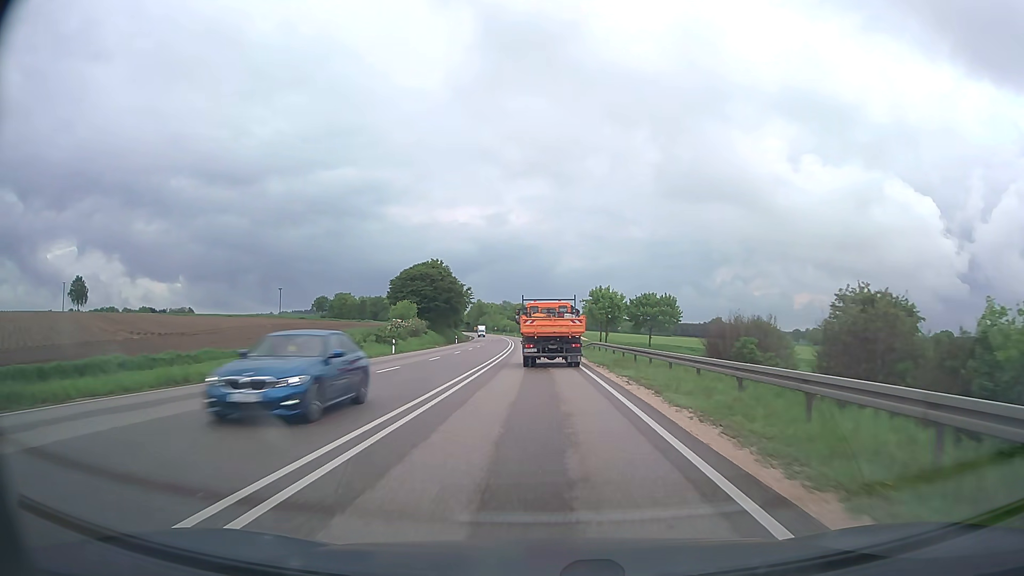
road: primary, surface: asphalt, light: Day
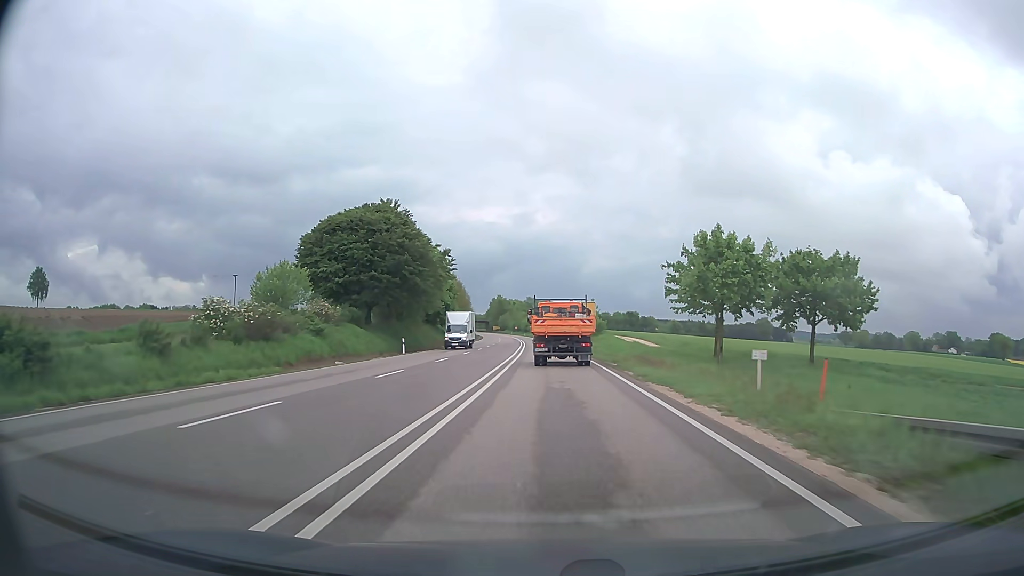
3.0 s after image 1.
(-0.8, +51.5) m; -2°
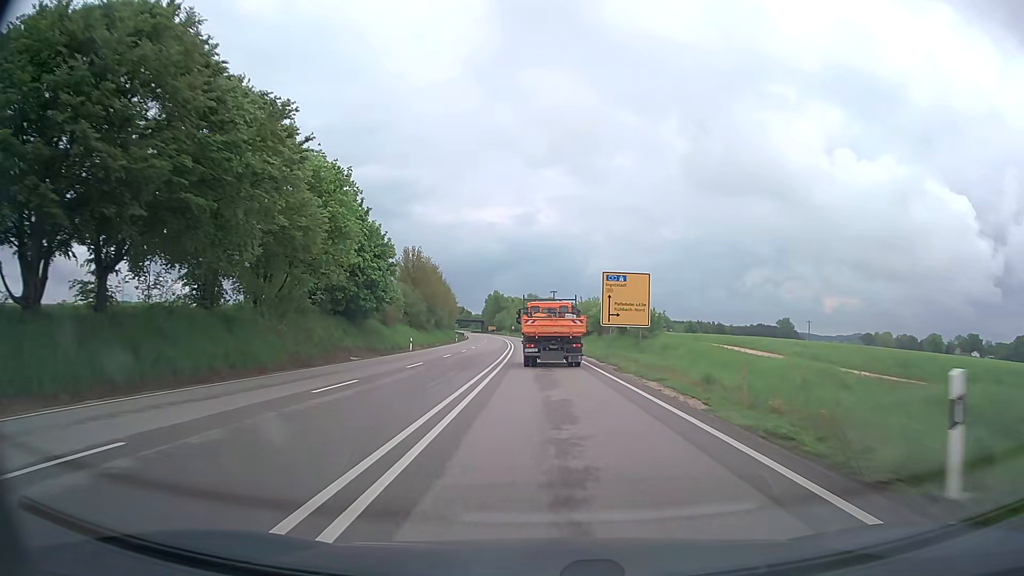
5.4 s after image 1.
(-0.1, +41.9) m; 0°
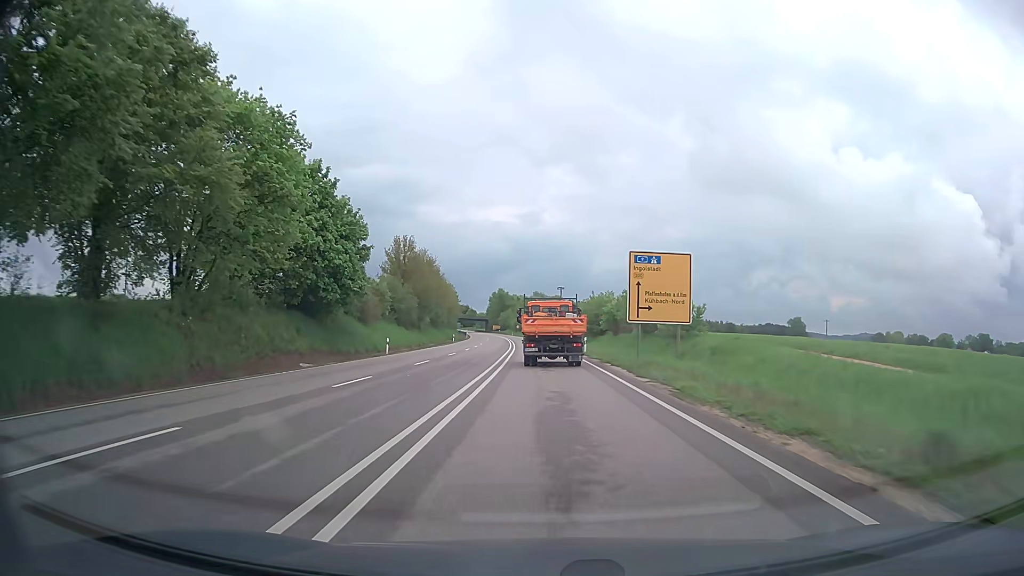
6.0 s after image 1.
(0.0, +10.5) m; -1°
(0, +10) (0, +20) (0, +30) (-1, +40) (-1, +50) (-1, +60) (-1, +70) (-2, +80) (-2, +90) (-3, +100) m
